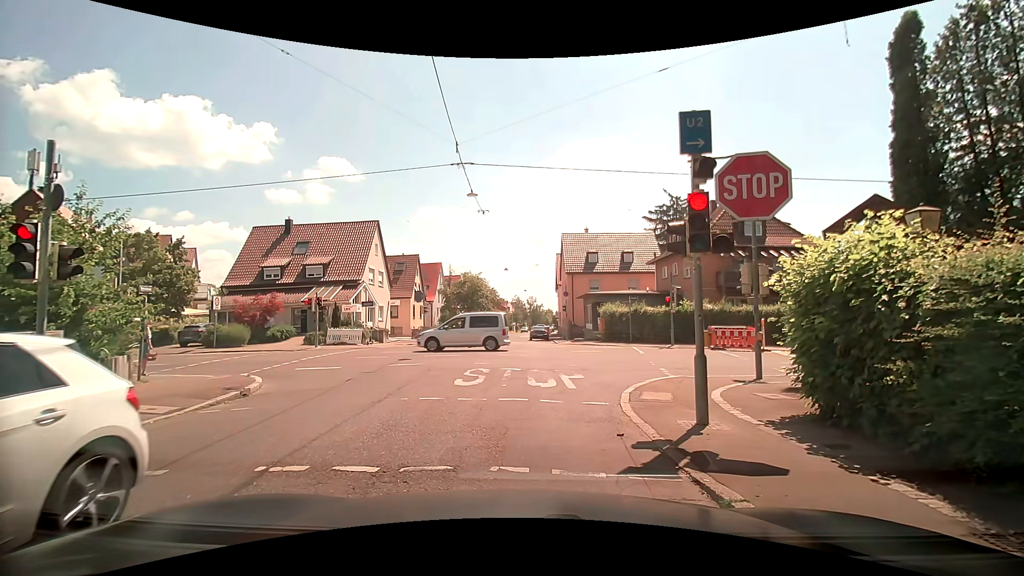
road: tertiary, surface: asphalt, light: Day
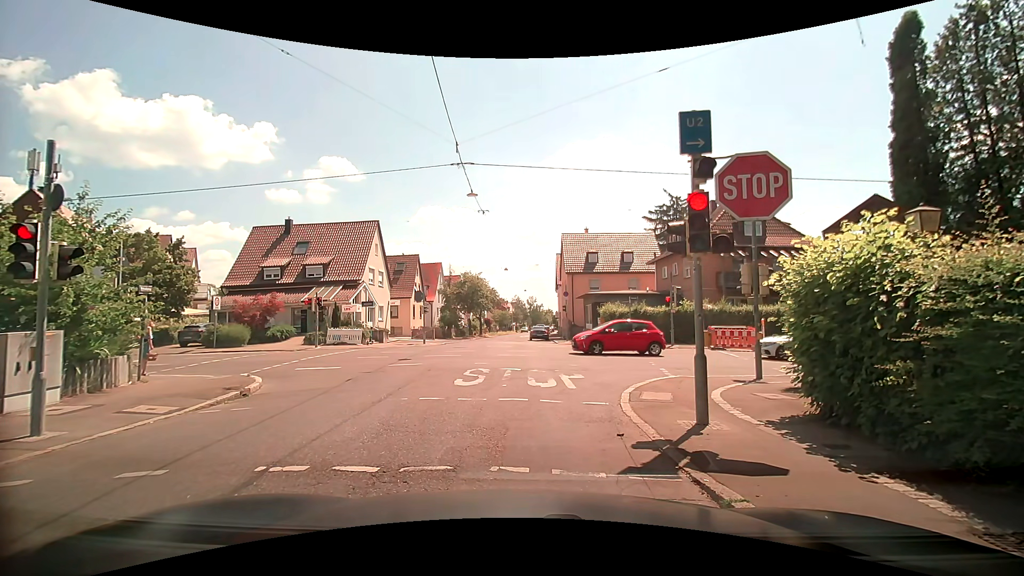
(0.0, 0.0) m; 0°
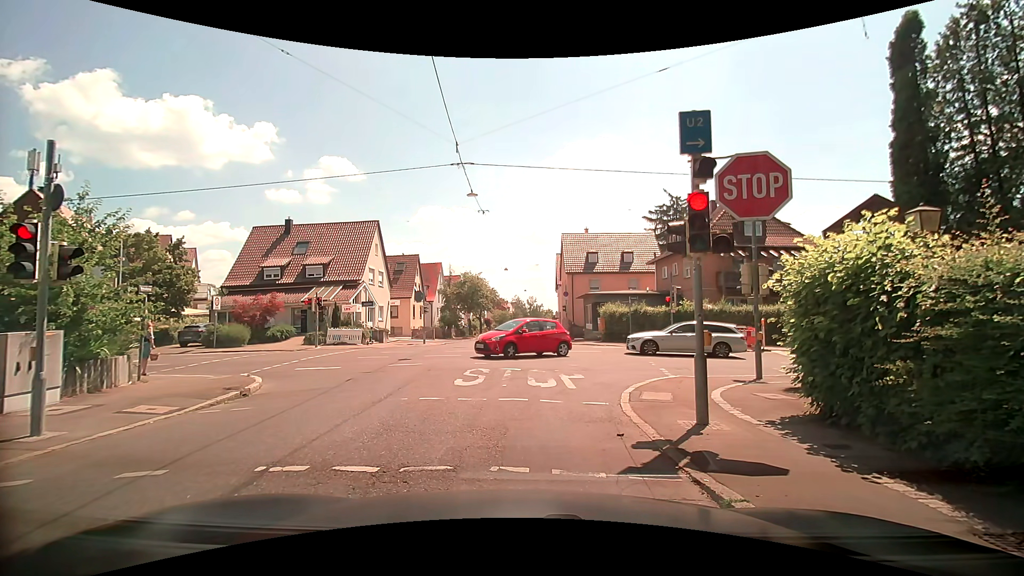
(0.0, 0.0) m; 0°
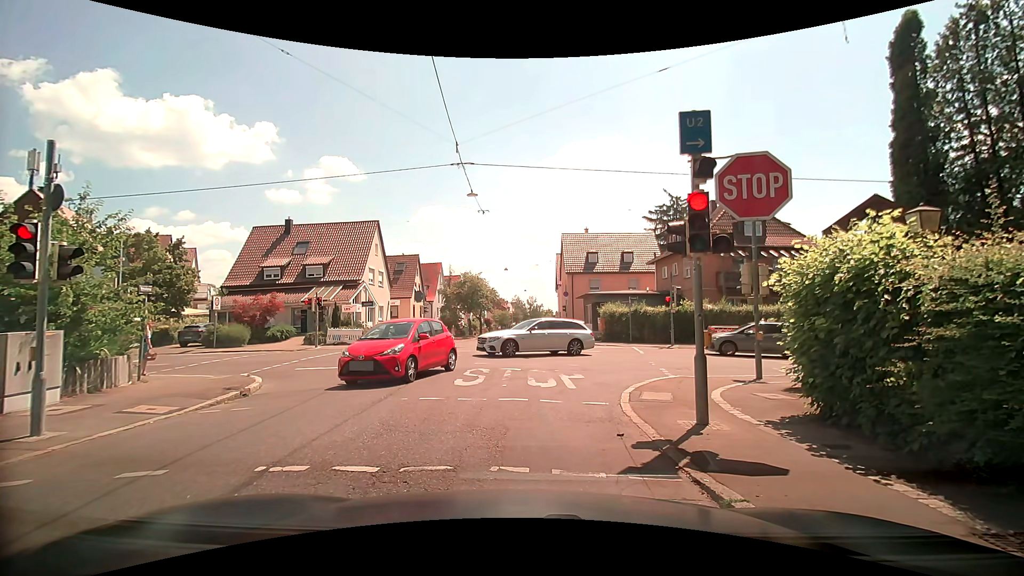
(0.0, 0.0) m; 0°
